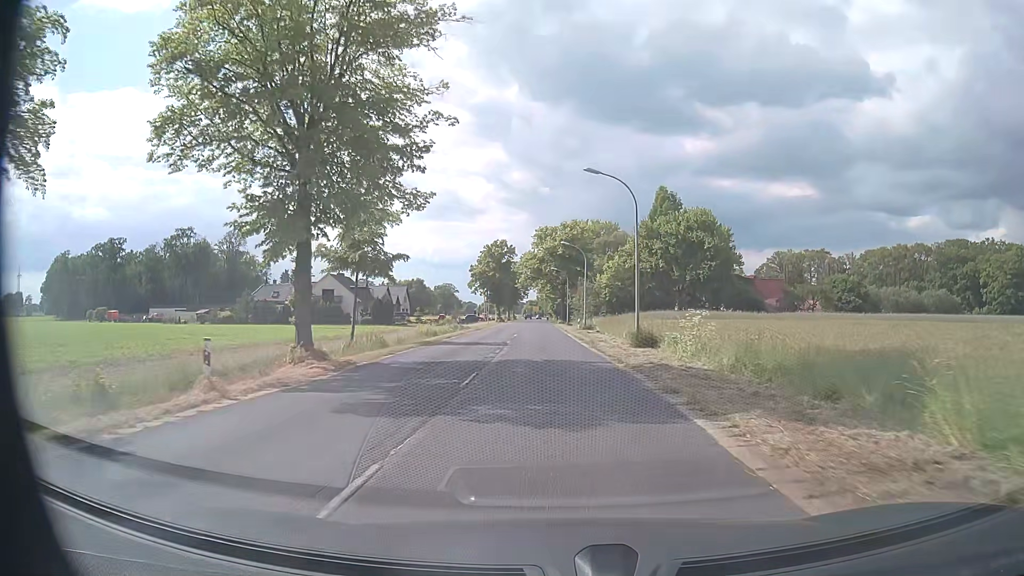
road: secondary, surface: asphalt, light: Day
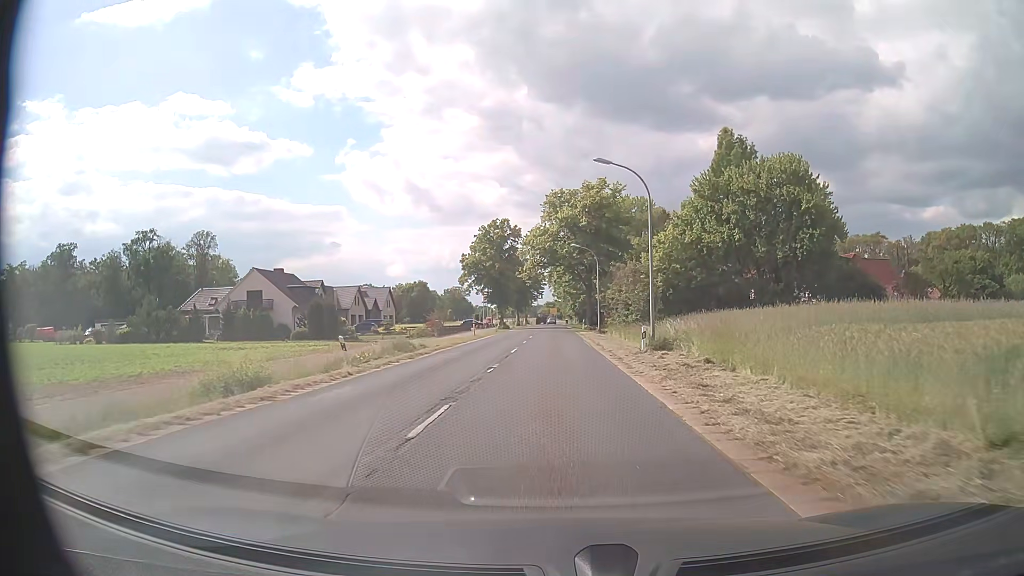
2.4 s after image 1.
(-0.7, +31.7) m; -2°
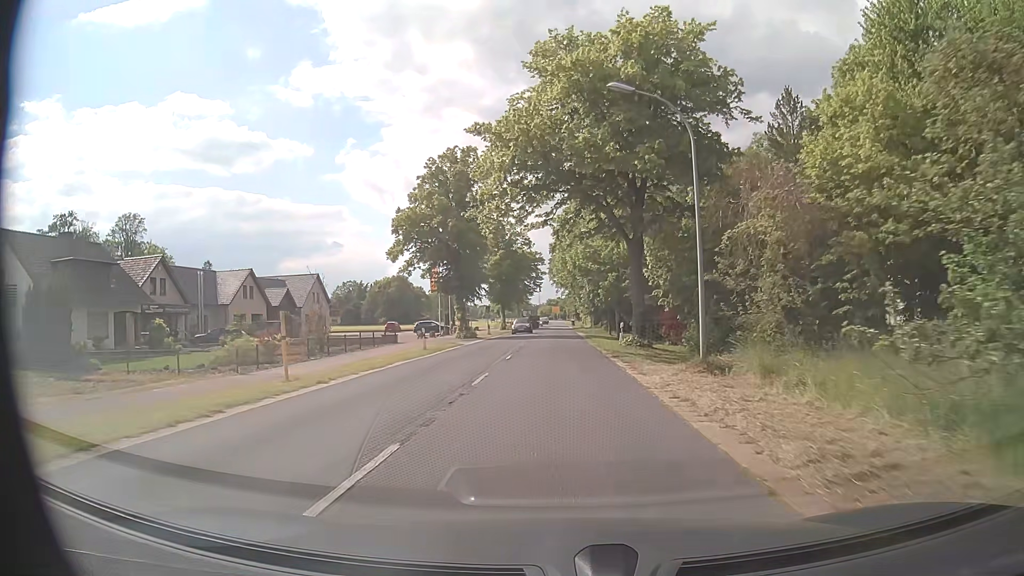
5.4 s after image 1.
(-0.1, +39.7) m; 0°
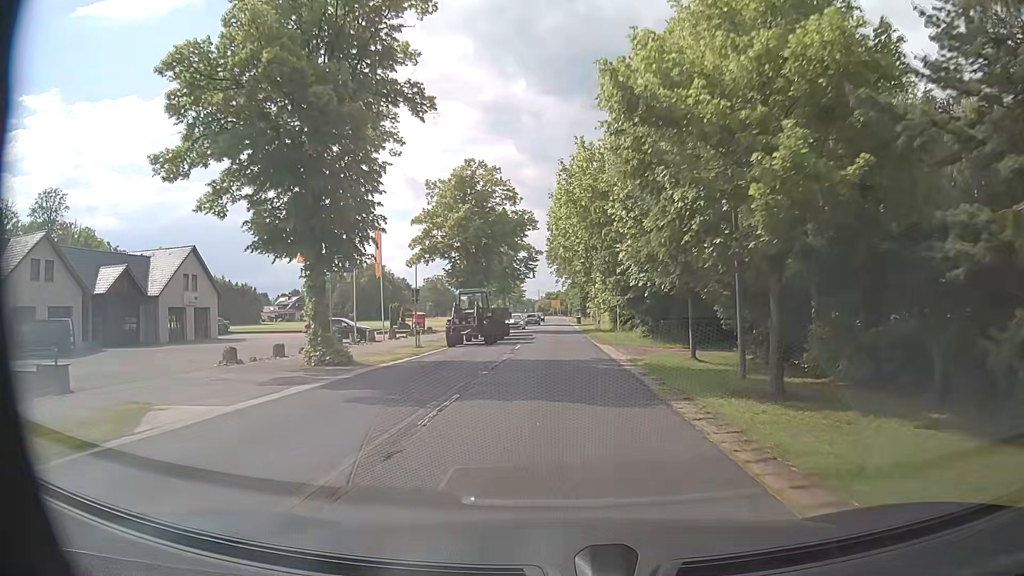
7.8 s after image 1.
(-0.1, +31.7) m; 0°
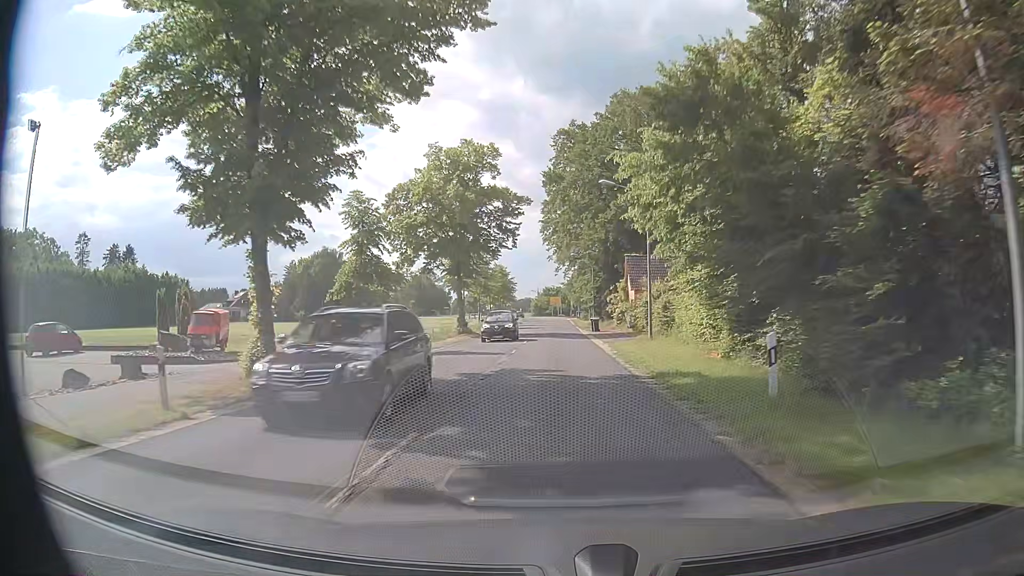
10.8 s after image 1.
(-0.4, +39.8) m; -1°
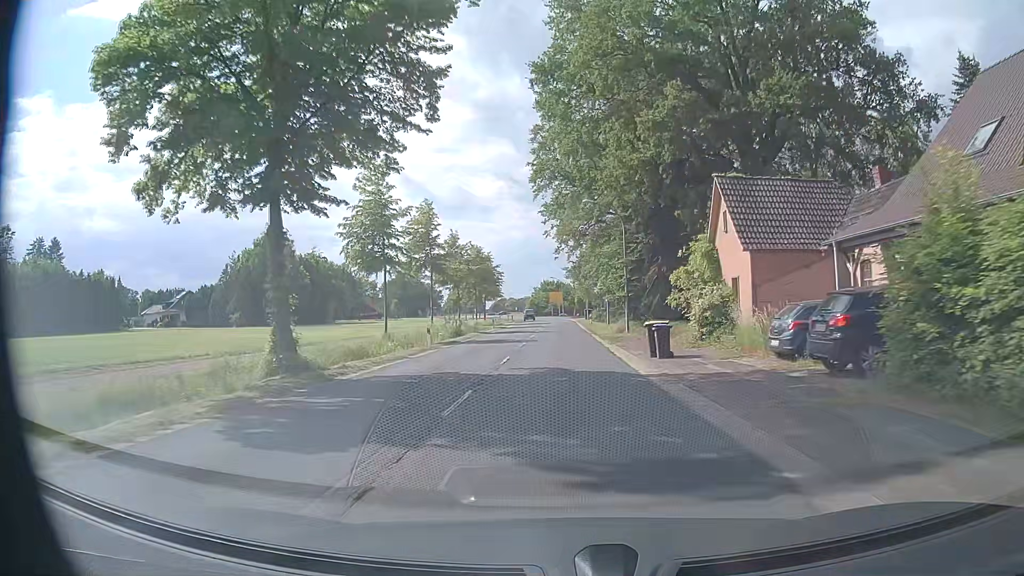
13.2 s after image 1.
(0.0, +31.9) m; 0°
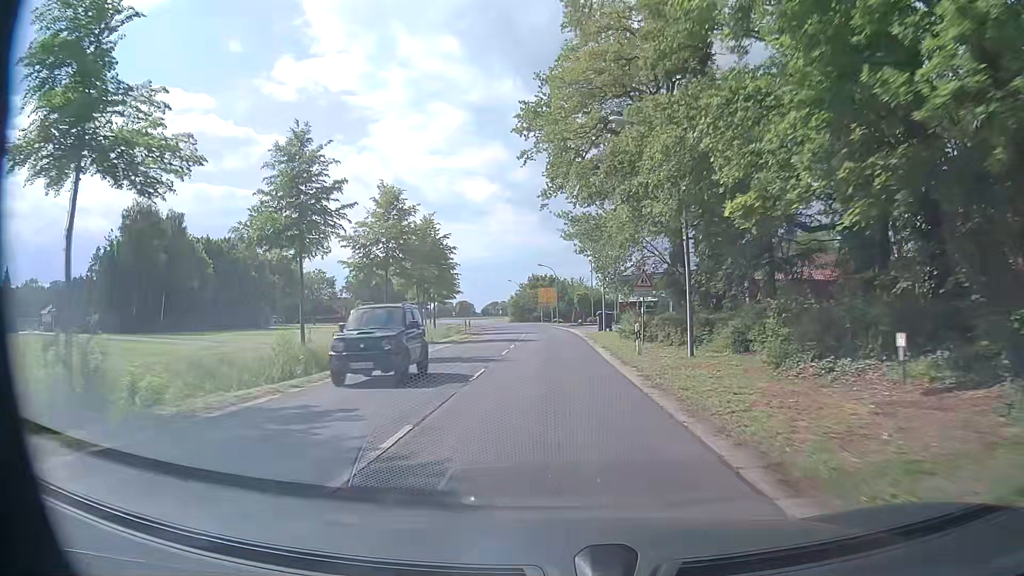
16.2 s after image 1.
(+0.2, +39.7) m; 0°
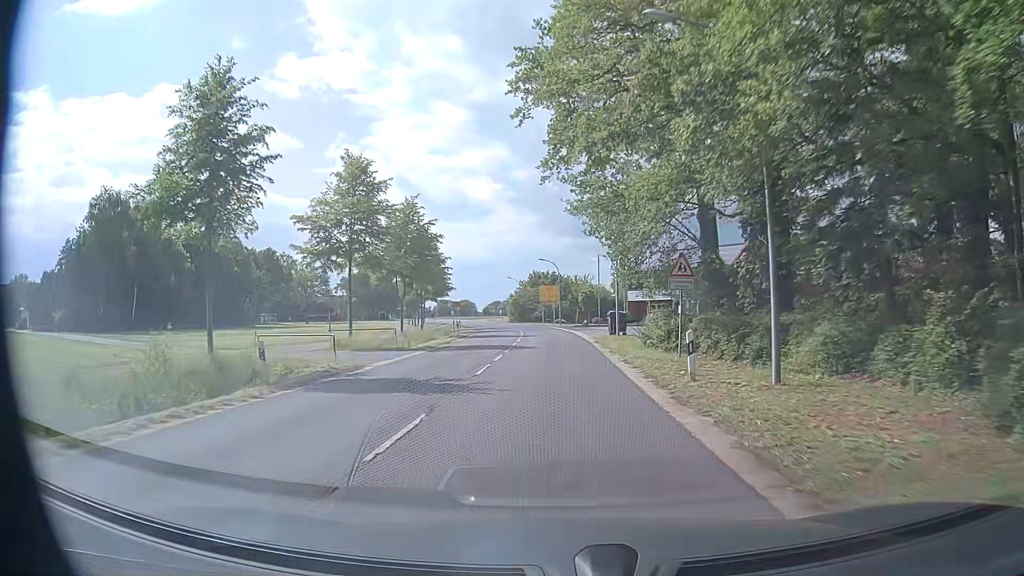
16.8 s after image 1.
(0.0, +7.9) m; 0°
(0, +10) (0, +20) (0, +30) (0, +40) (-1, +50) (-2, +60) (-3, +70) (-4, +80) (-6, +90) (-8, +99) m
